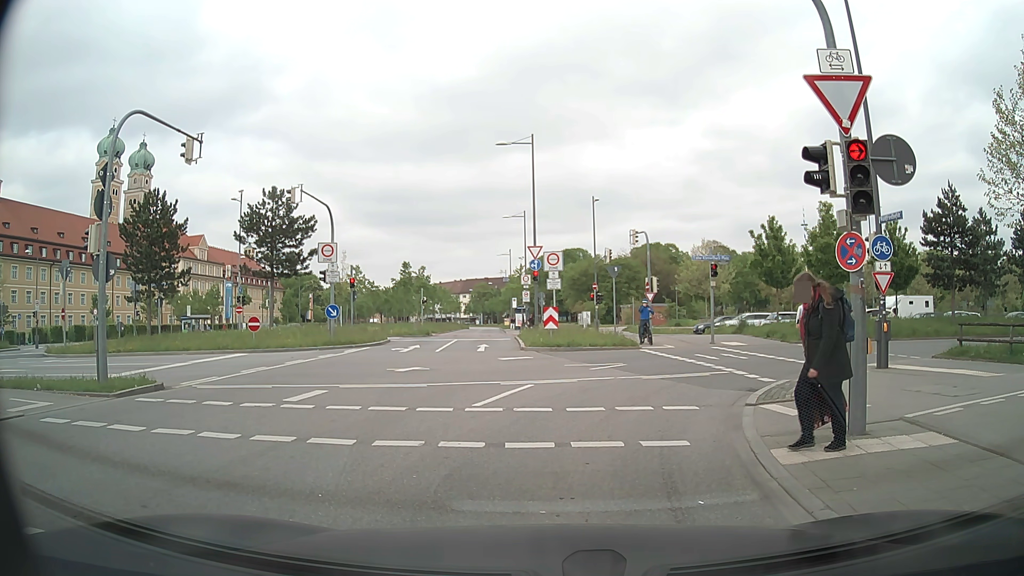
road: secondary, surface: asphalt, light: Day
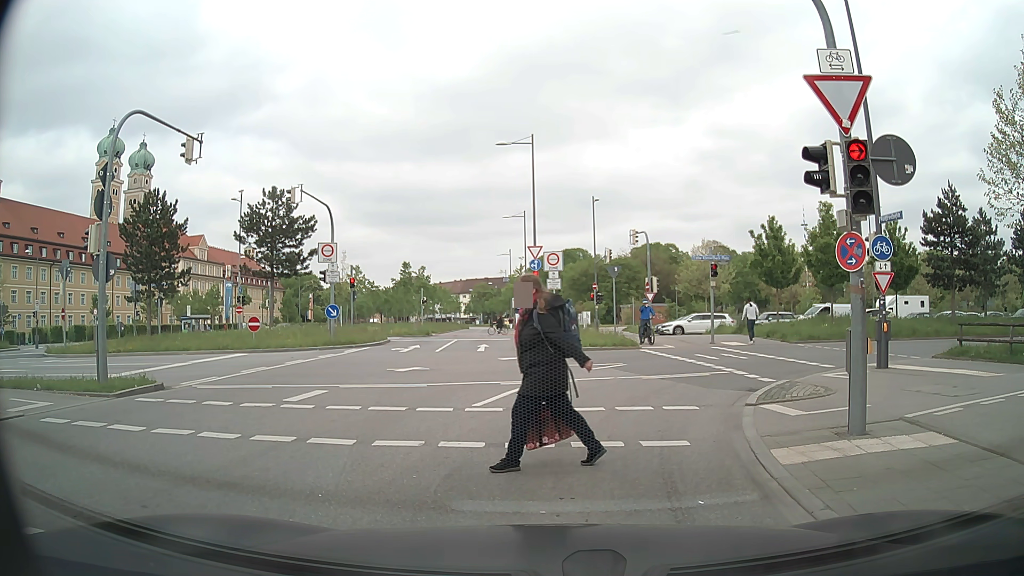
(0.0, 0.0) m; 0°
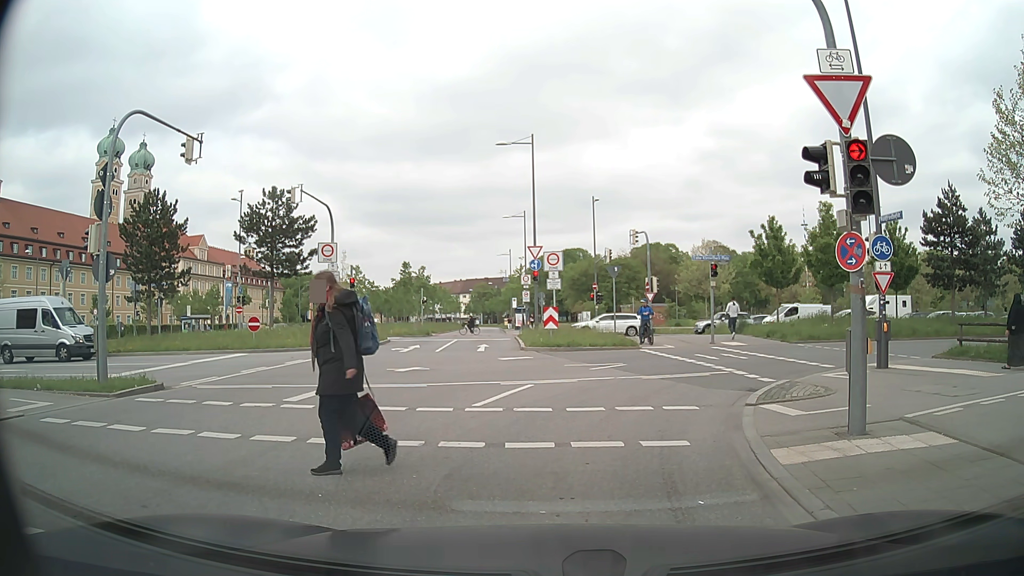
(0.0, 0.0) m; 0°
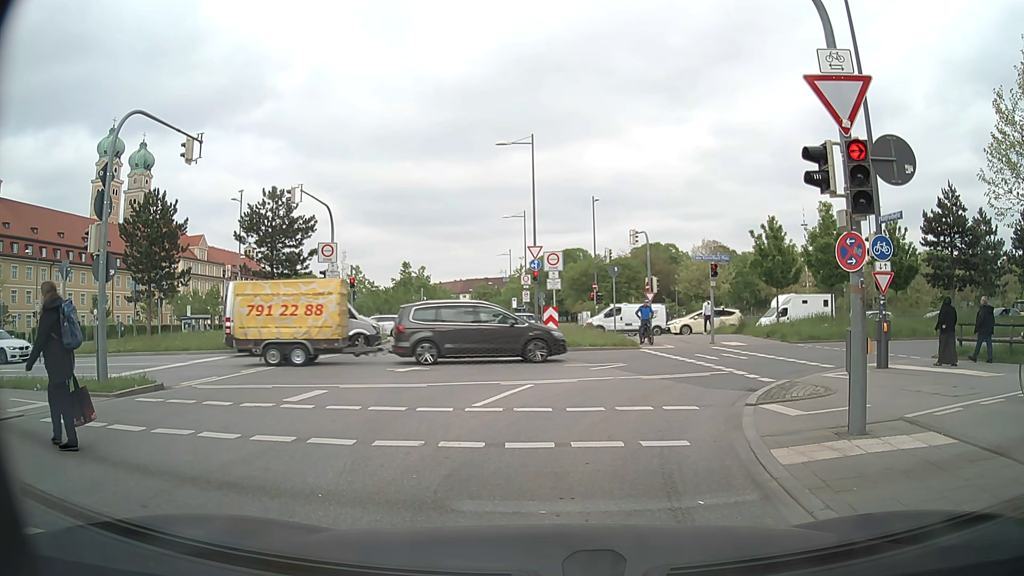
(0.0, 0.0) m; 0°
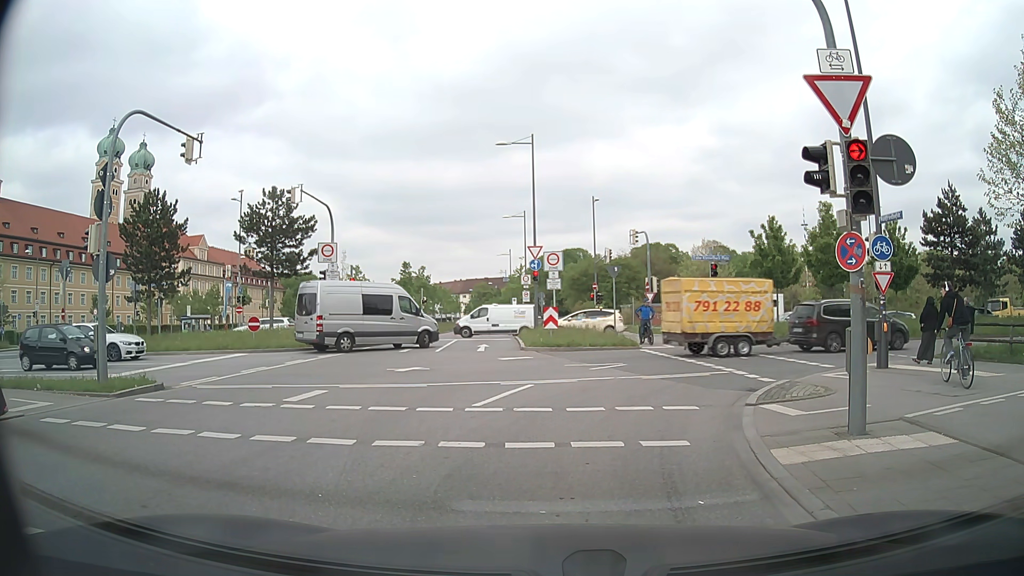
(0.0, 0.0) m; 0°
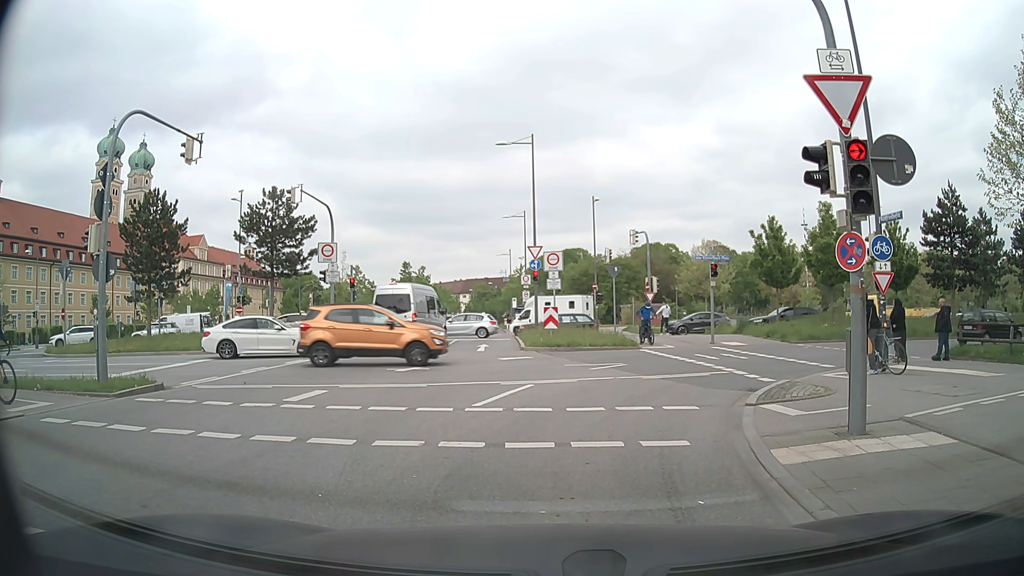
(0.0, 0.0) m; 0°
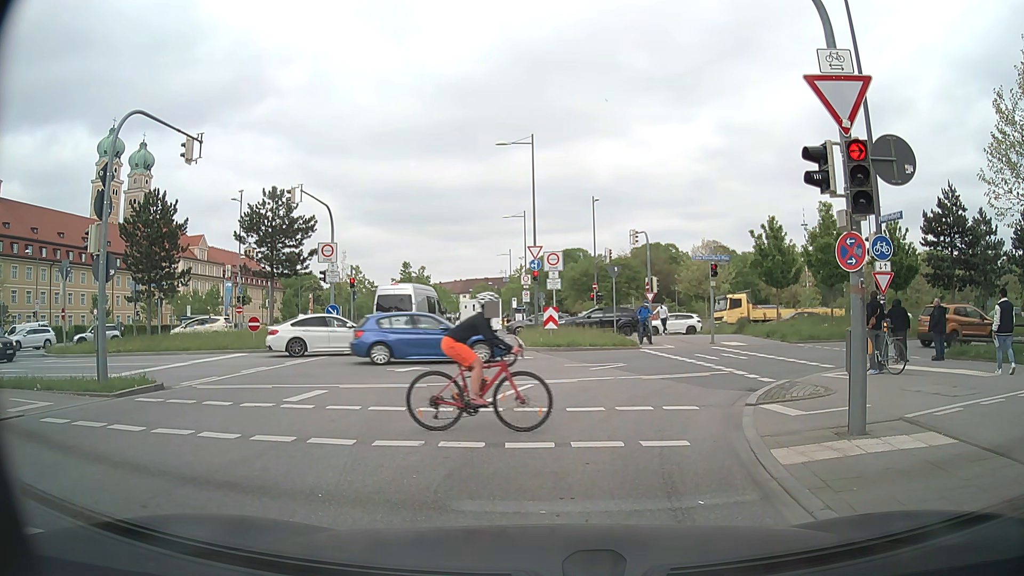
(0.0, 0.0) m; 0°
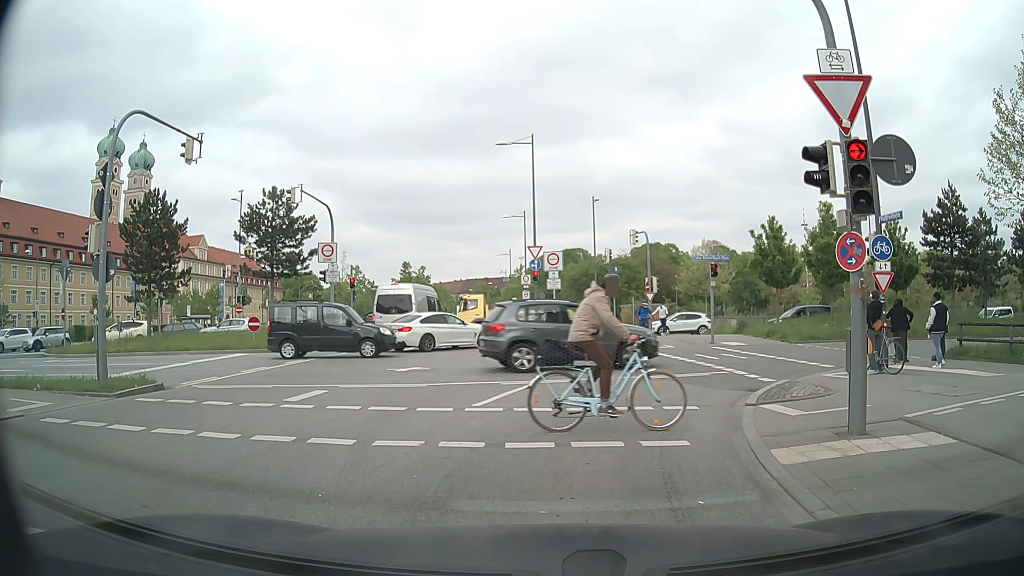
(0.0, 0.0) m; 0°
(0, +10) (+4, +19) (+14, +23) (+23, +25) (+33, +27) (+43, +28) (+53, +30) (+63, +33) (+72, +35) (+82, +38) m
